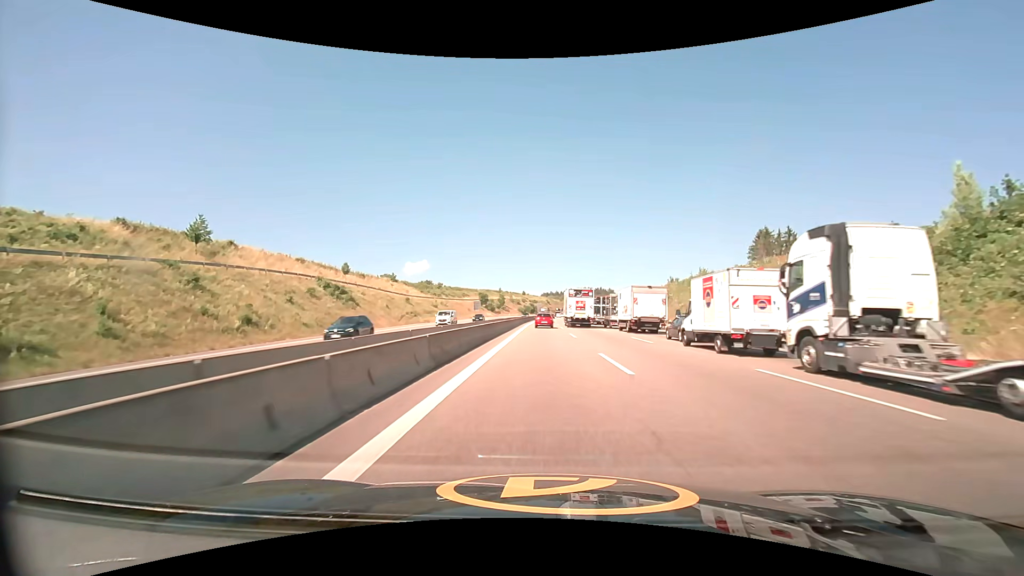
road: motorway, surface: asphalt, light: Day
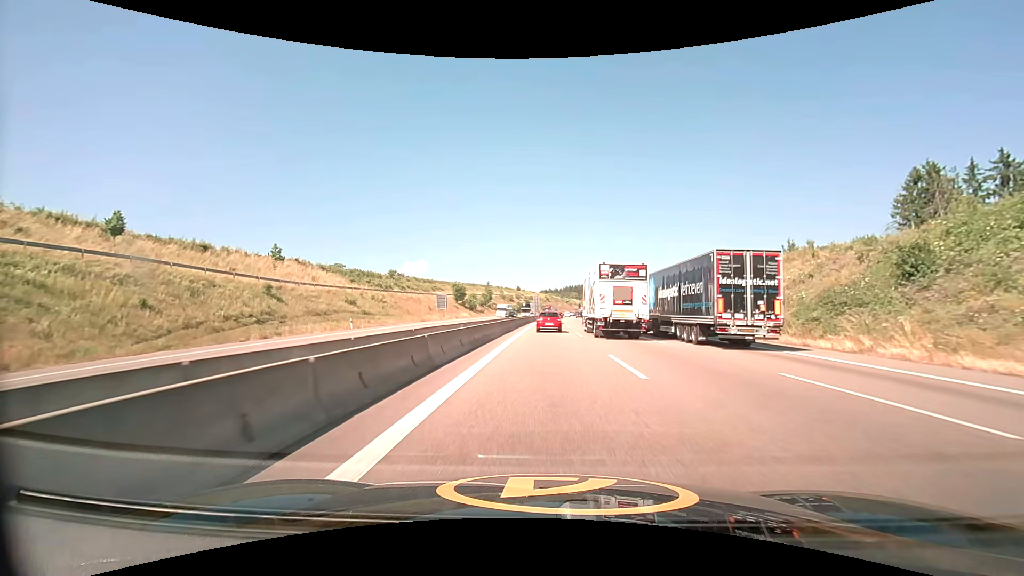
(-0.1, +54.3) m; 0°
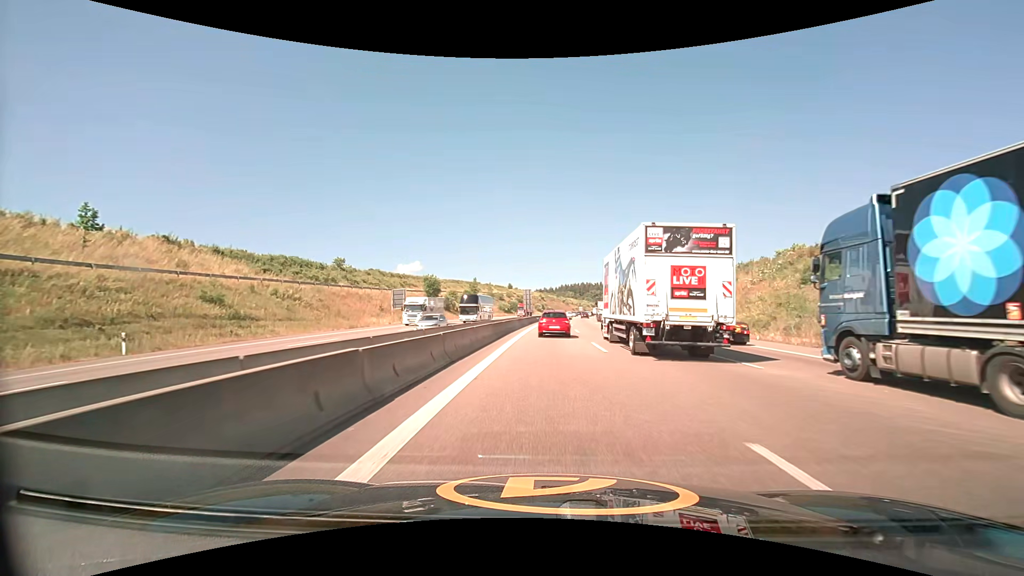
(+0.1, +28.6) m; +1°
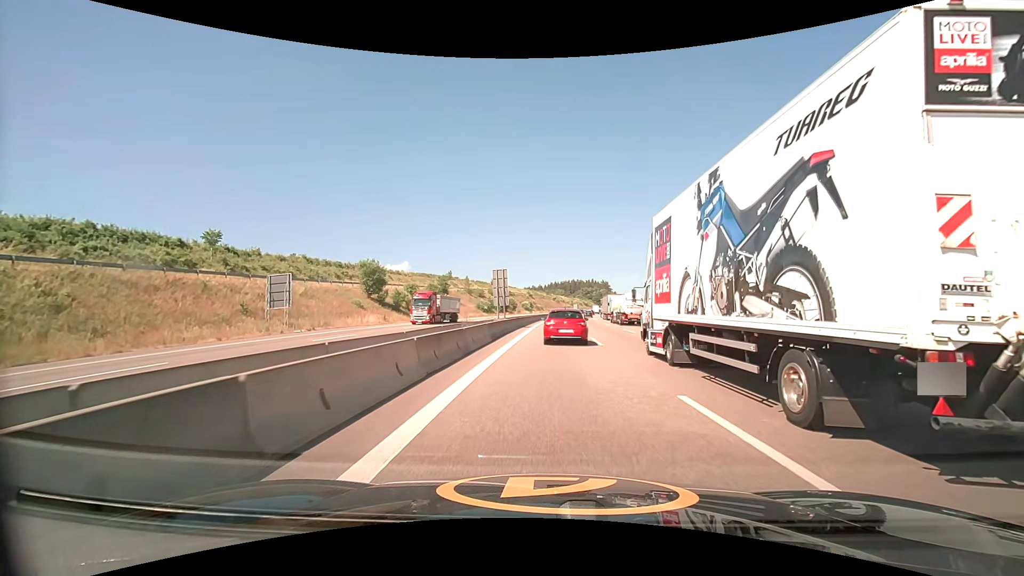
(+0.3, +32.5) m; +1°
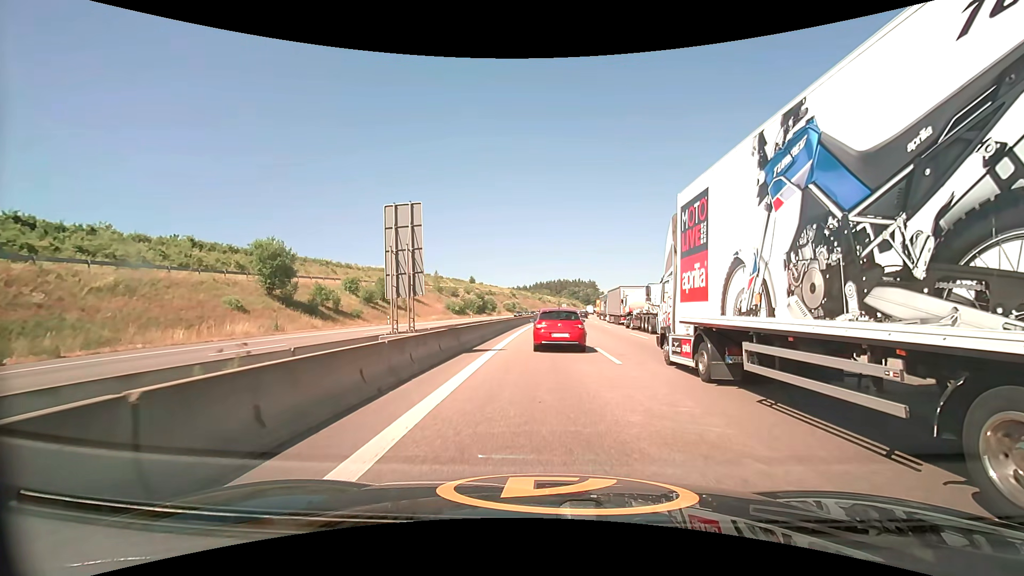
(+0.5, +24.5) m; +2°
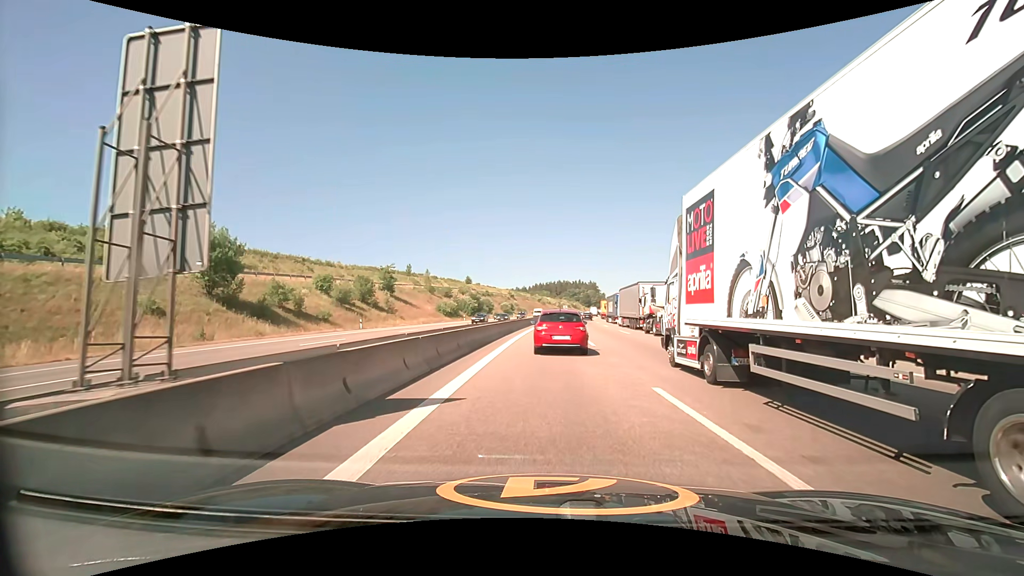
(0.0, +9.8) m; 0°
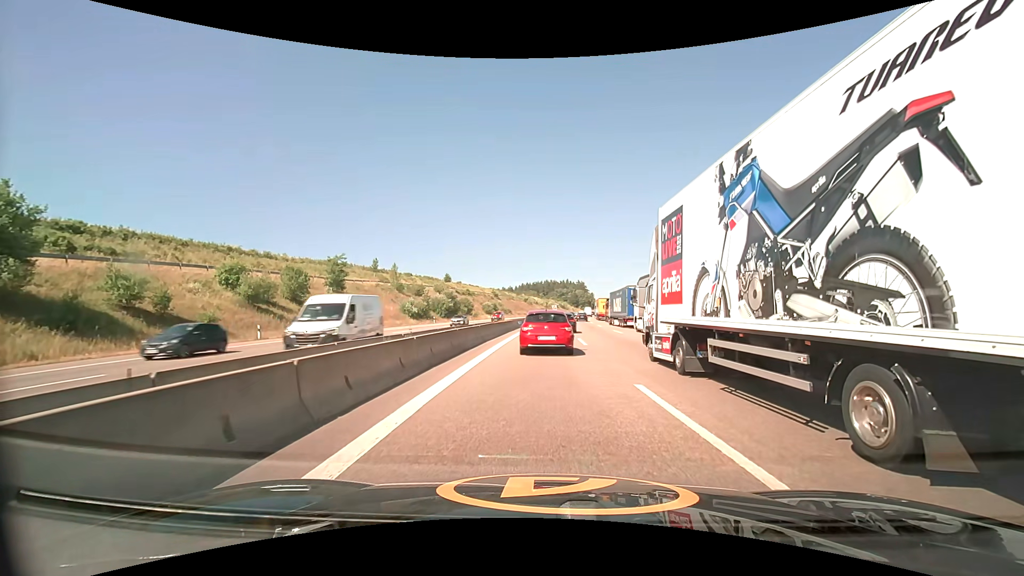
(+0.2, +17.4) m; +1°
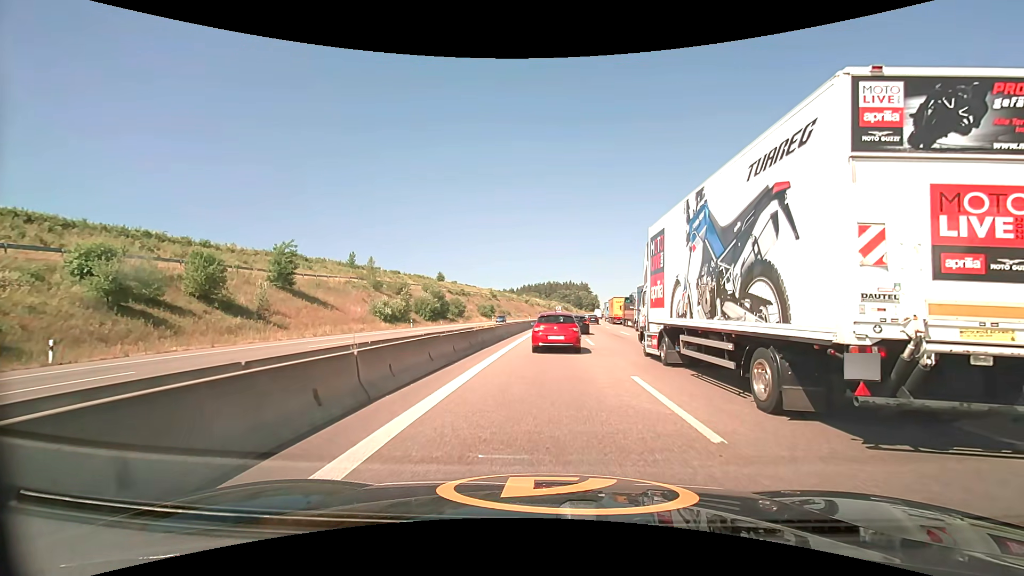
(0.0, +16.3) m; 0°
